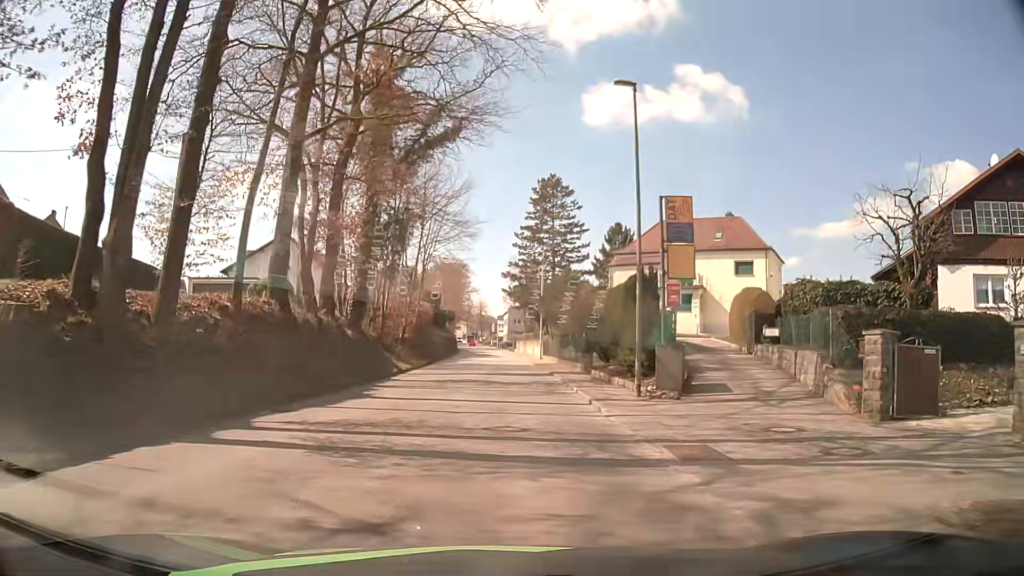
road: tertiary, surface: asphalt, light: Day
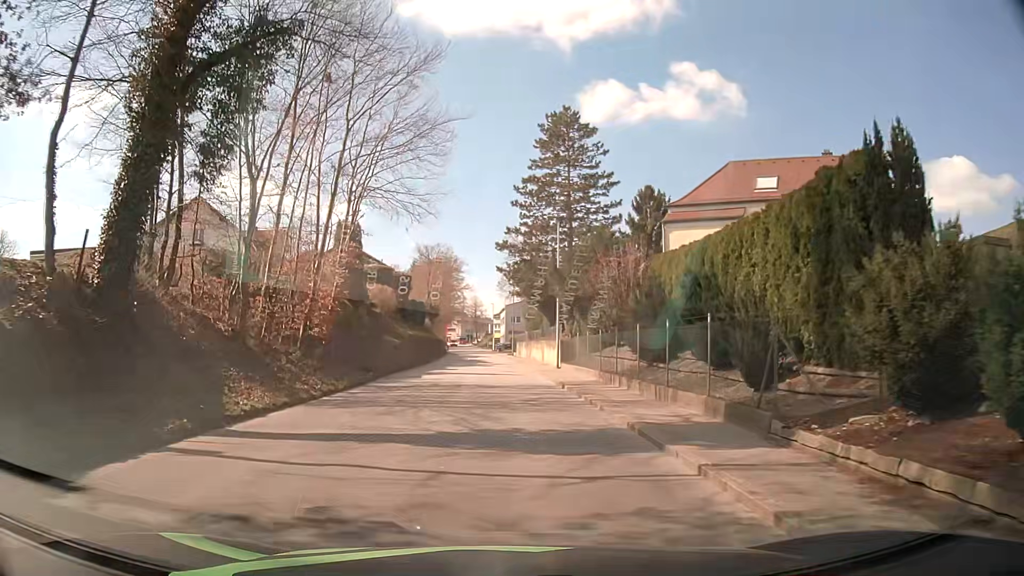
(0.0, +20.2) m; 0°
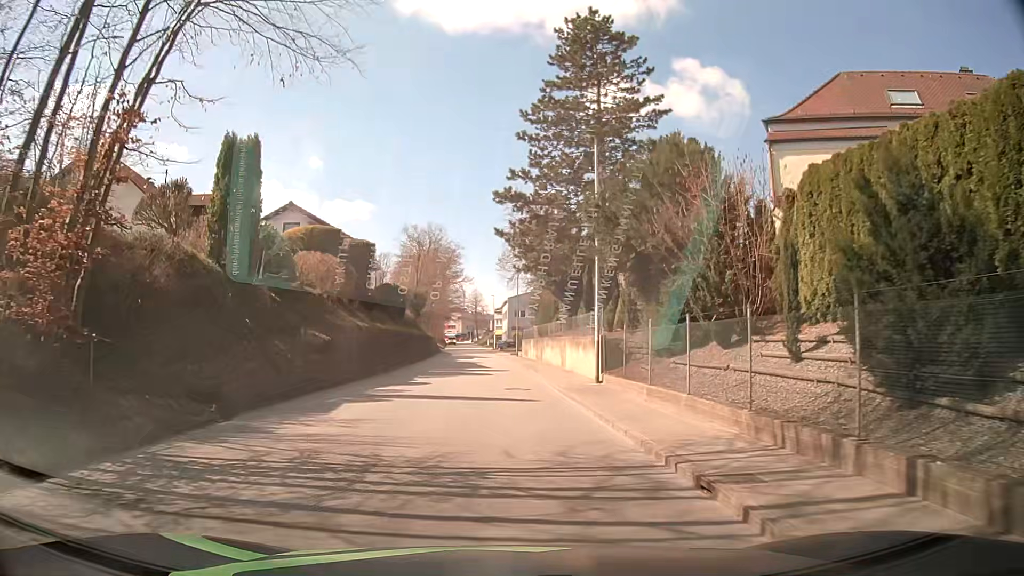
(0.0, +14.8) m; +1°
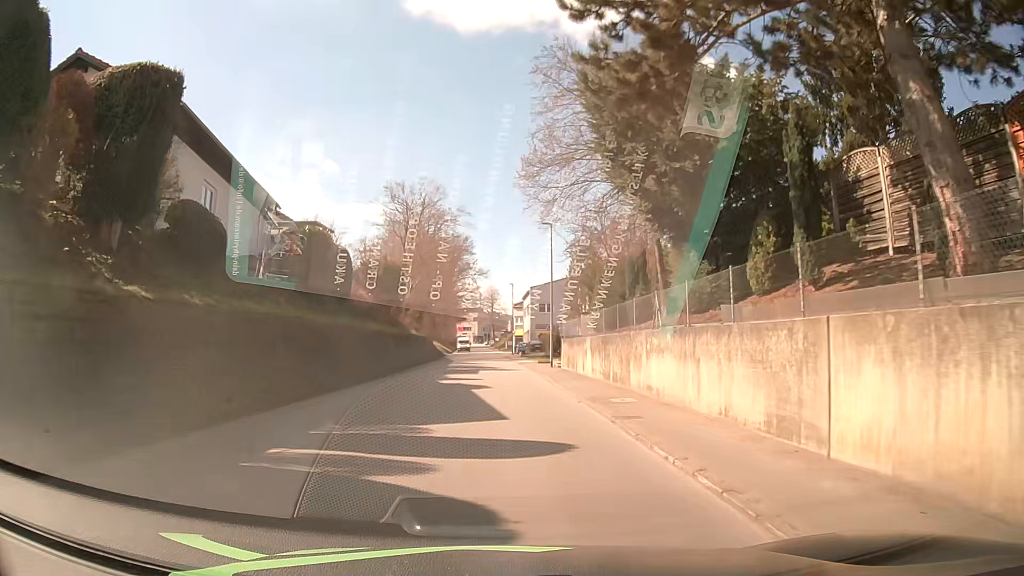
(-0.9, +24.1) m; -3°
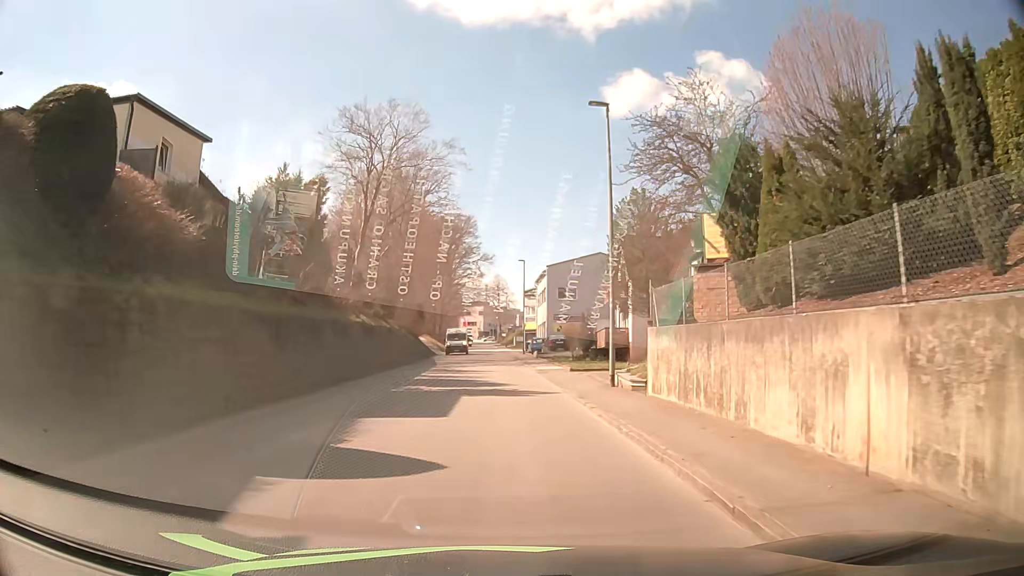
(0.0, +19.5) m; 0°
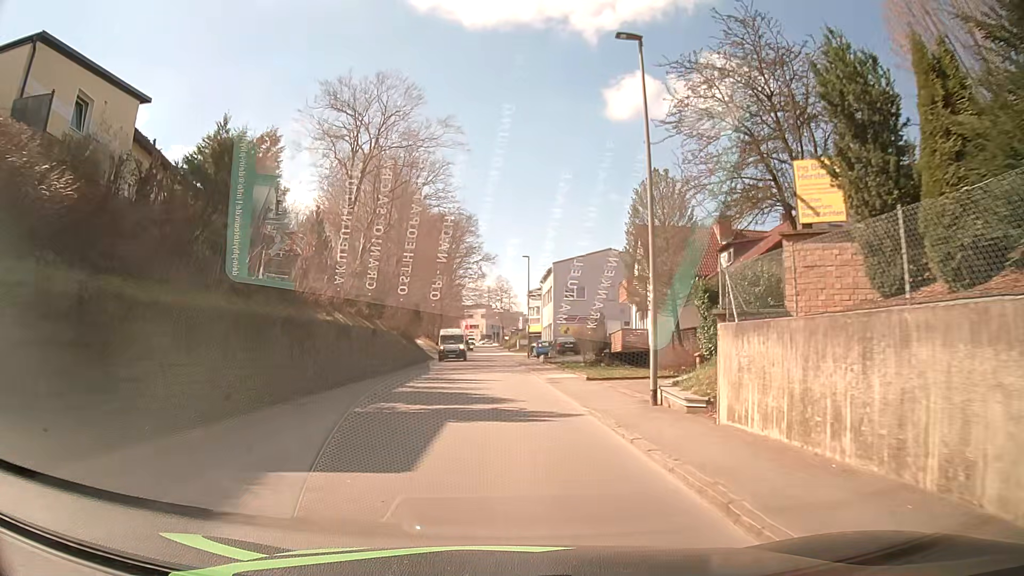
(0.0, +4.9) m; 0°
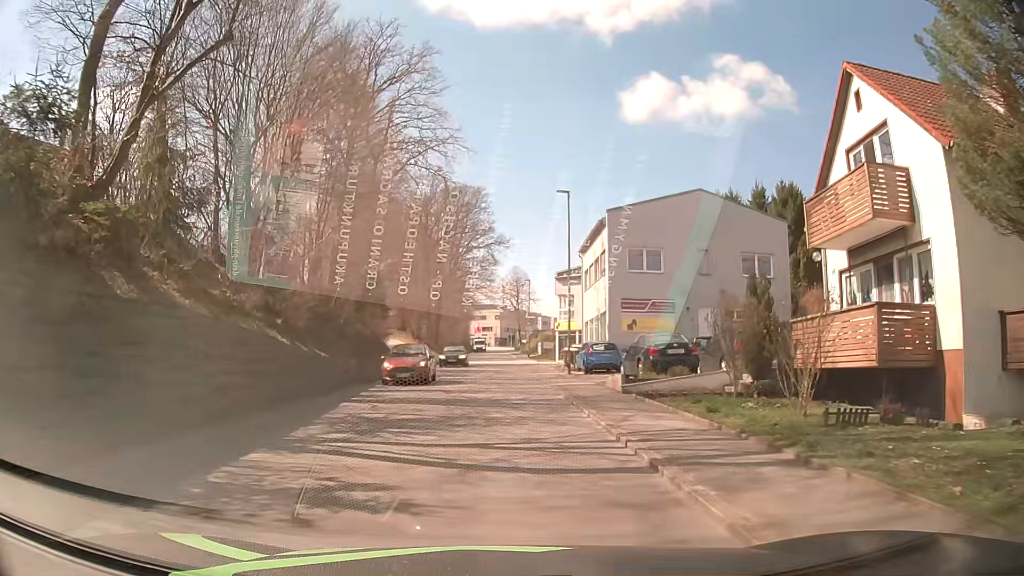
(-0.3, +24.7) m; -1°
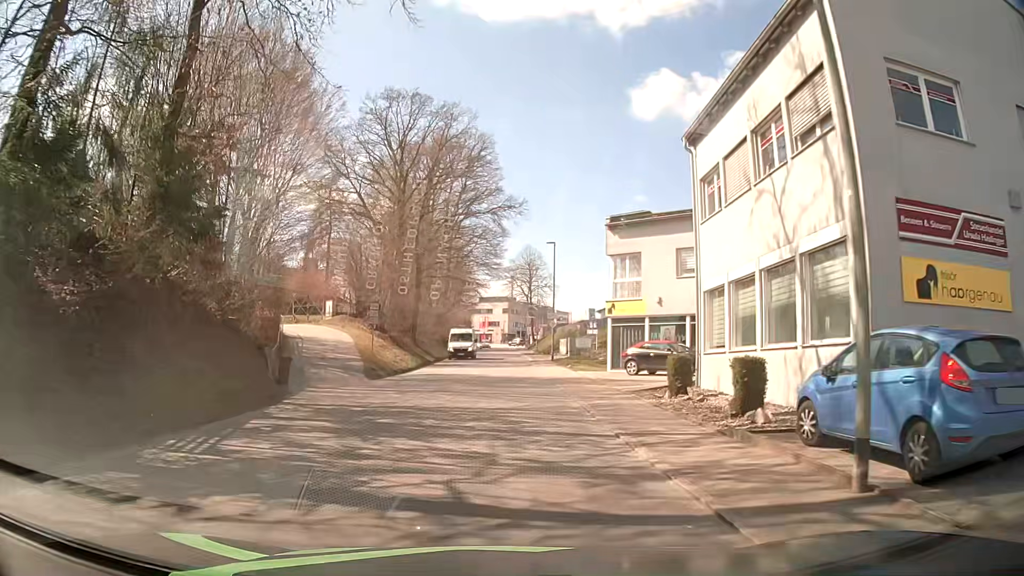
(-0.5, +24.7) m; -1°
(0, +10) (0, +20) (0, +30) (0, +40) (0, +50) (0, +60) (0, +70) (0, +80) (0, +90) (0, +100) m
